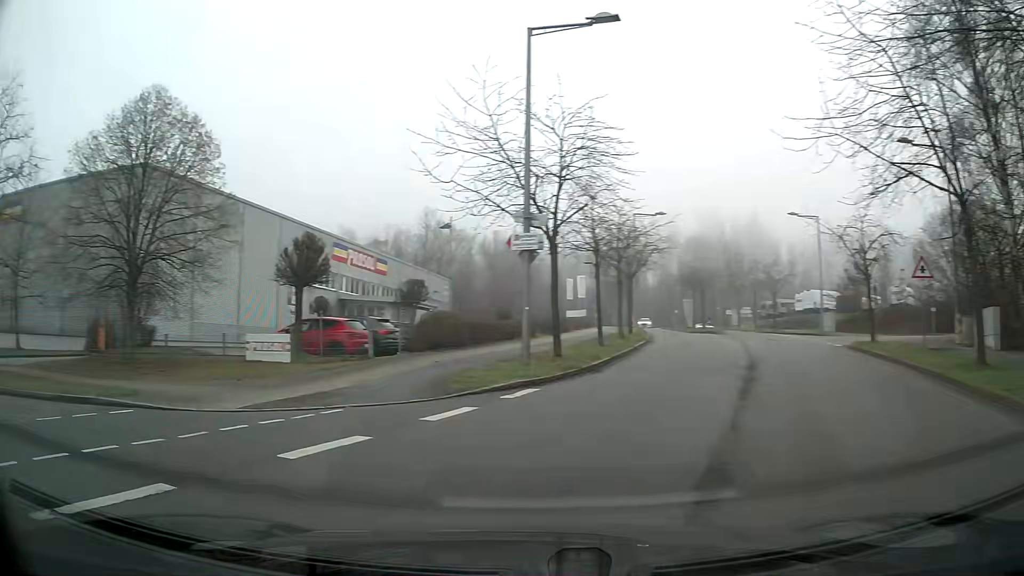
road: residential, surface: asphalt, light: Day
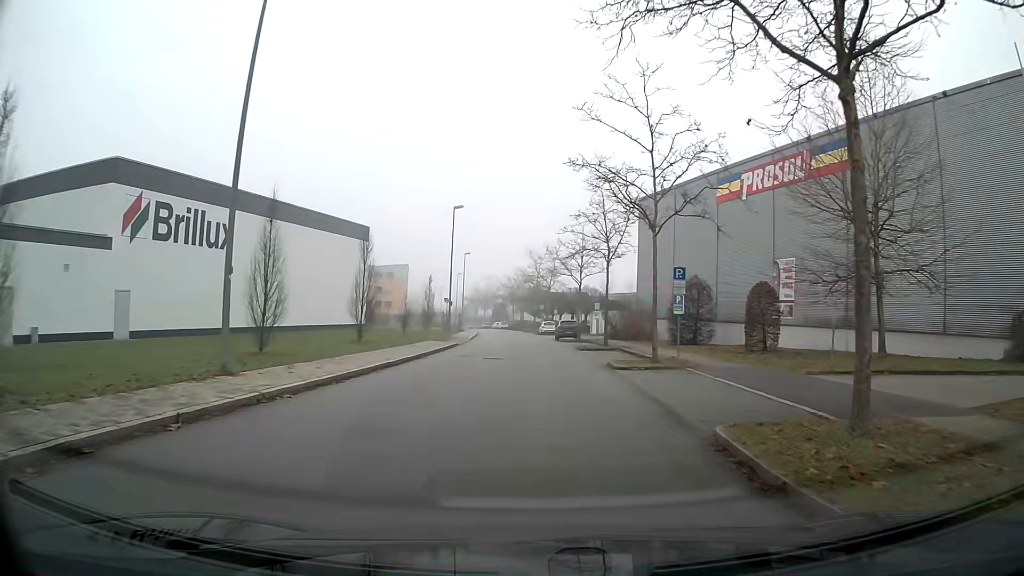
(-10.7, +11.8) m; -56°
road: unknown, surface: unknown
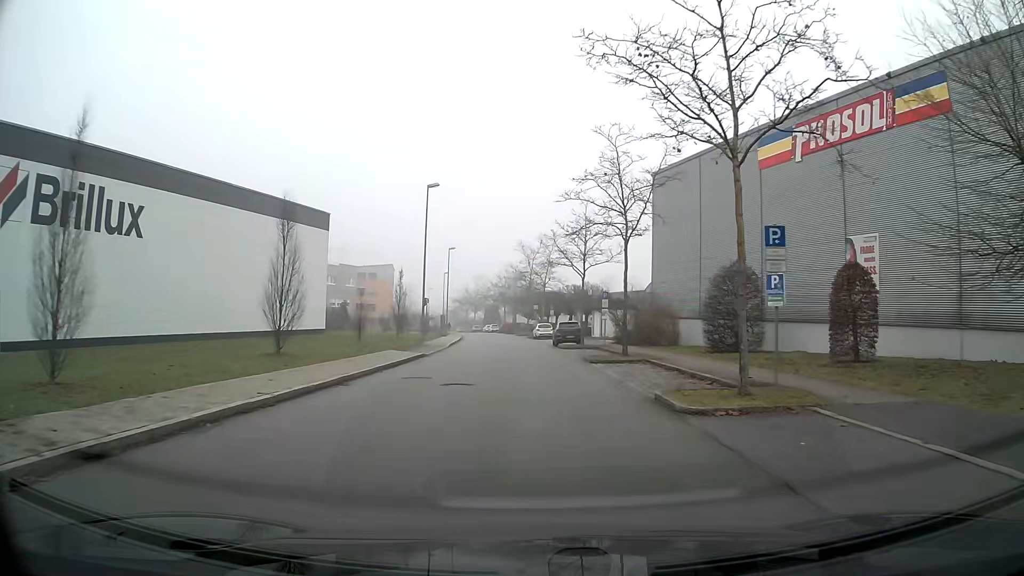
(0.0, +9.9) m; 0°
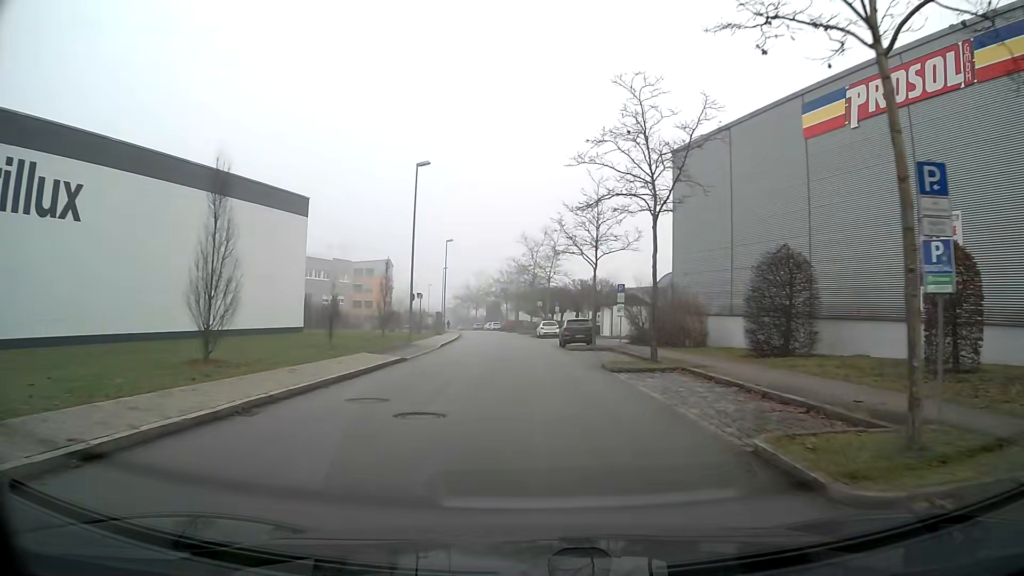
(0.0, +5.6) m; 0°
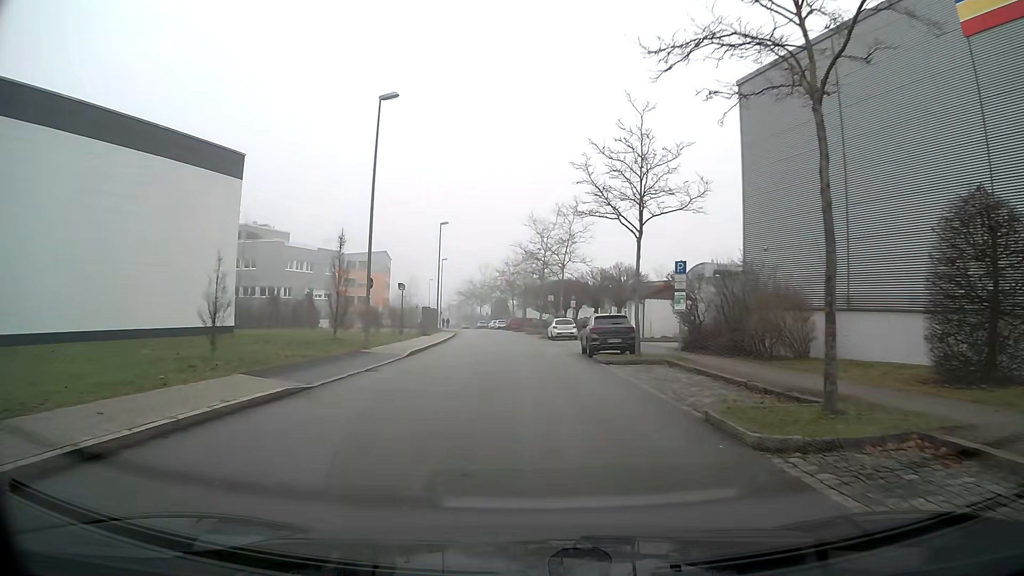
(-0.1, +11.9) m; -1°
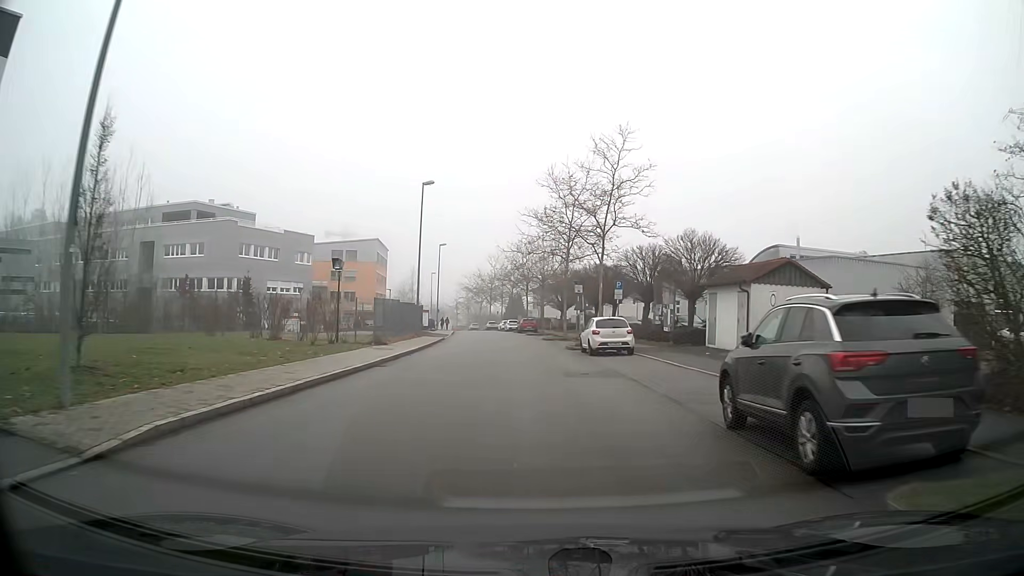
(-0.3, +18.9) m; -2°
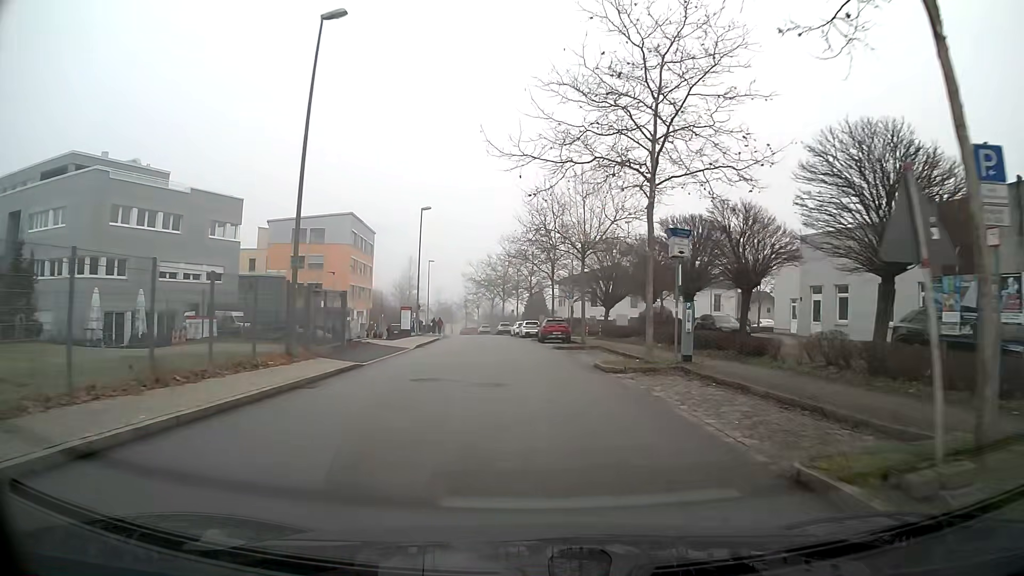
(-0.3, +26.4) m; -2°
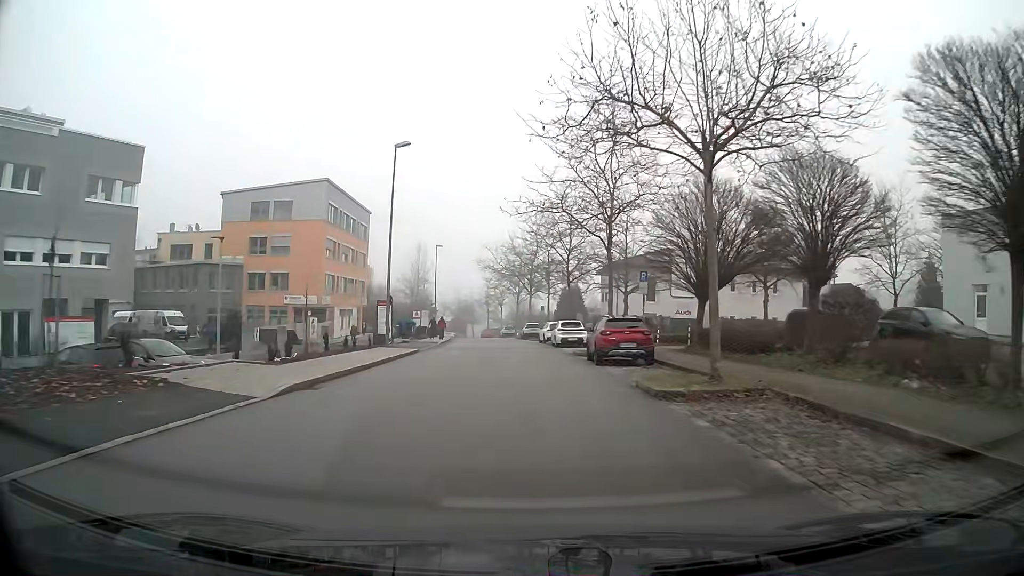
(-0.4, +19.9) m; -2°
(0, +10) (0, +20) (-1, +30) (-1, +40) (-2, +50) (-3, +60) (-4, +70) (-5, +80) (-7, +90) (-9, +99) m
